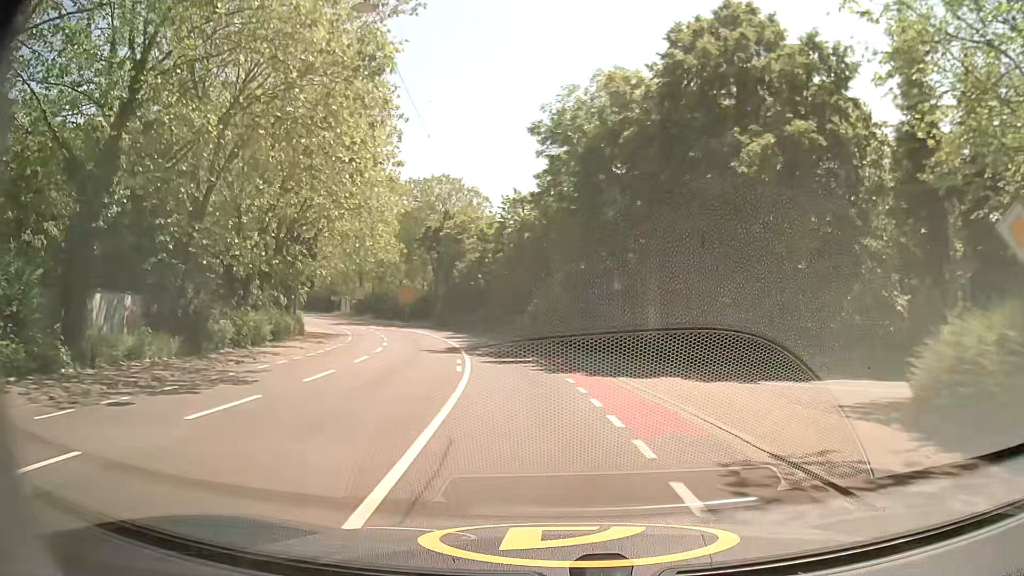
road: secondary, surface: asphalt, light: Day
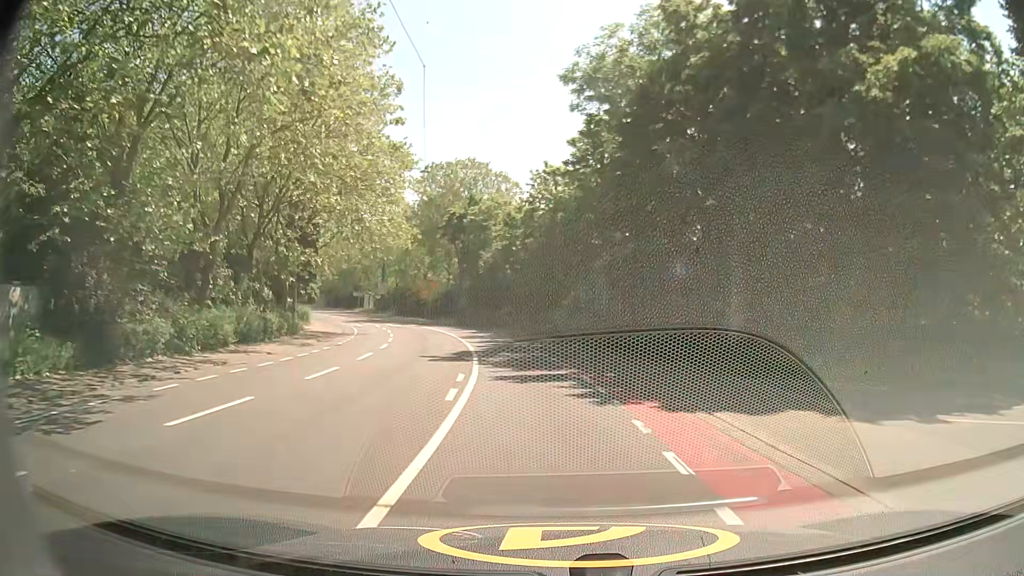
(-0.2, +7.0) m; -3°
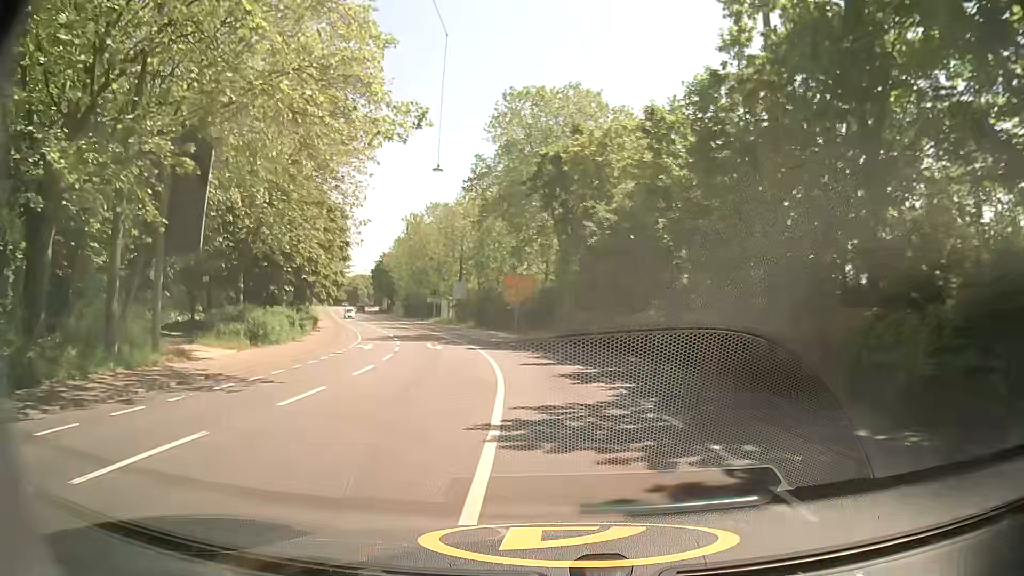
(-2.6, +27.5) m; -11°
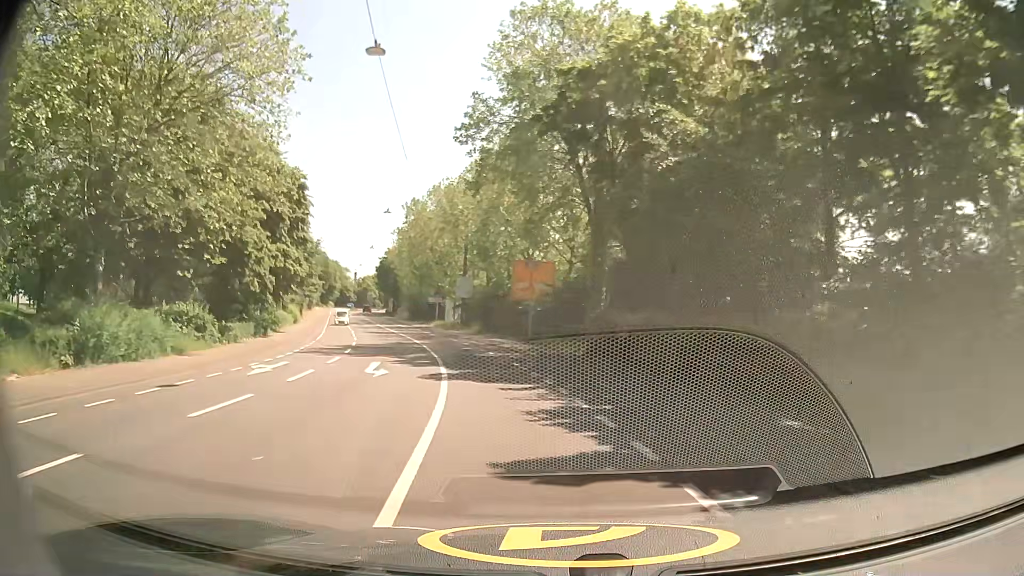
(0.0, +14.0) m; -1°
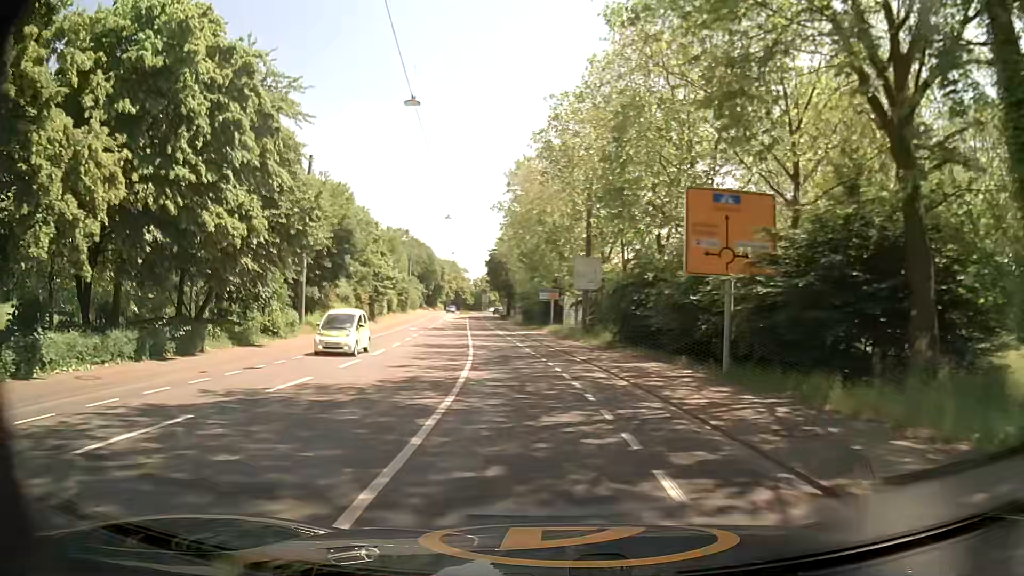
(-2.1, +21.7) m; -12°
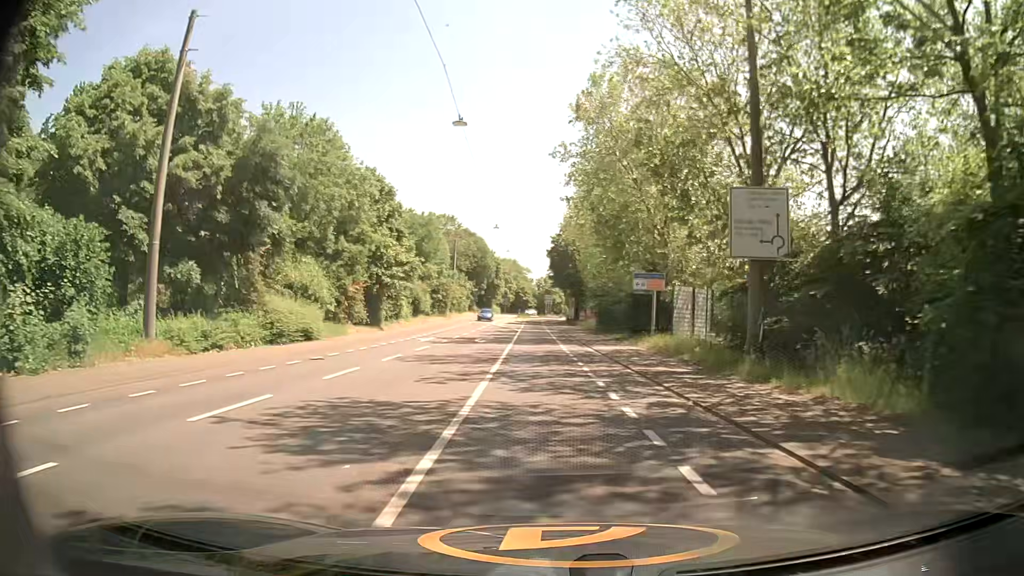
(-1.5, +22.2) m; -6°
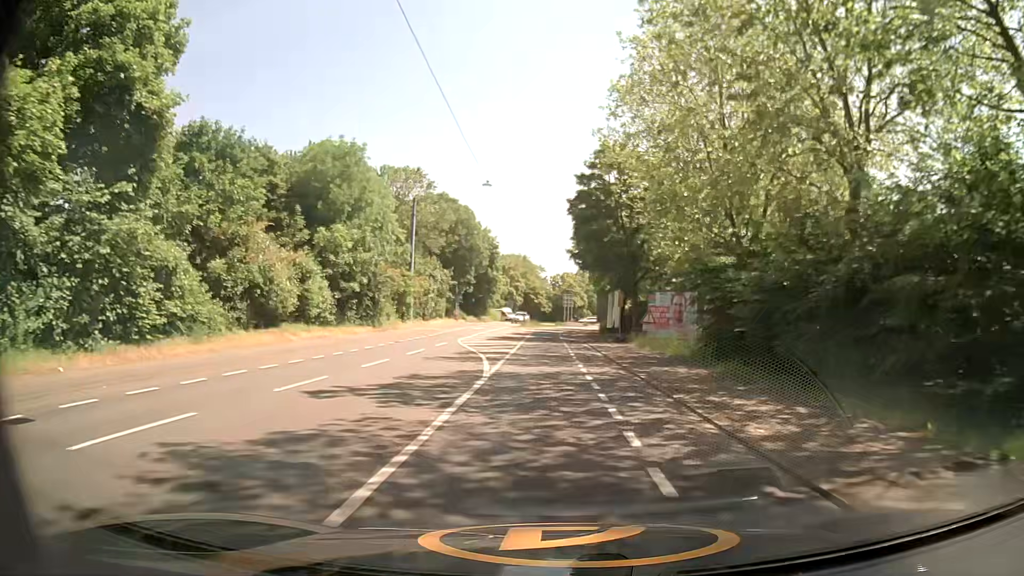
(-0.3, +38.7) m; -1°
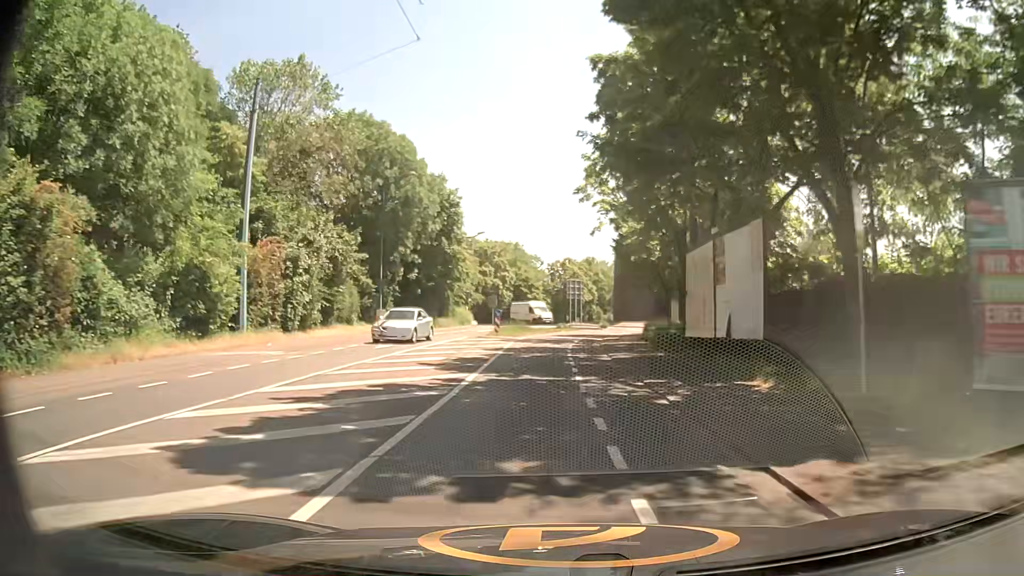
(+0.1, +31.6) m; 0°
(0, +10) (0, +20) (0, +30) (+1, +40) (+3, +50) (+9, +58) (+17, +64) (+23, +72) (+24, +82) (+21, +91) m
